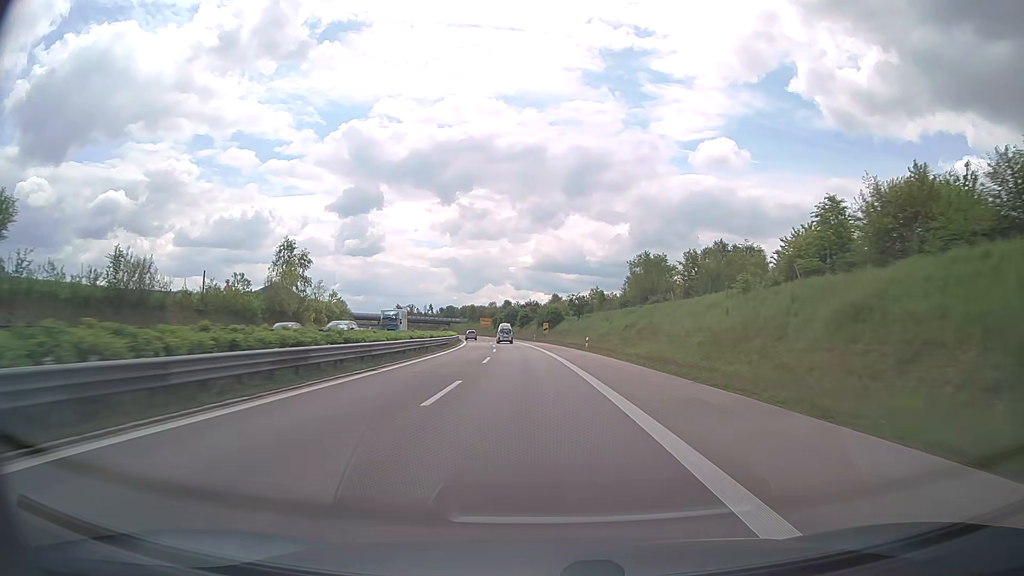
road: trunk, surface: asphalt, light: Day
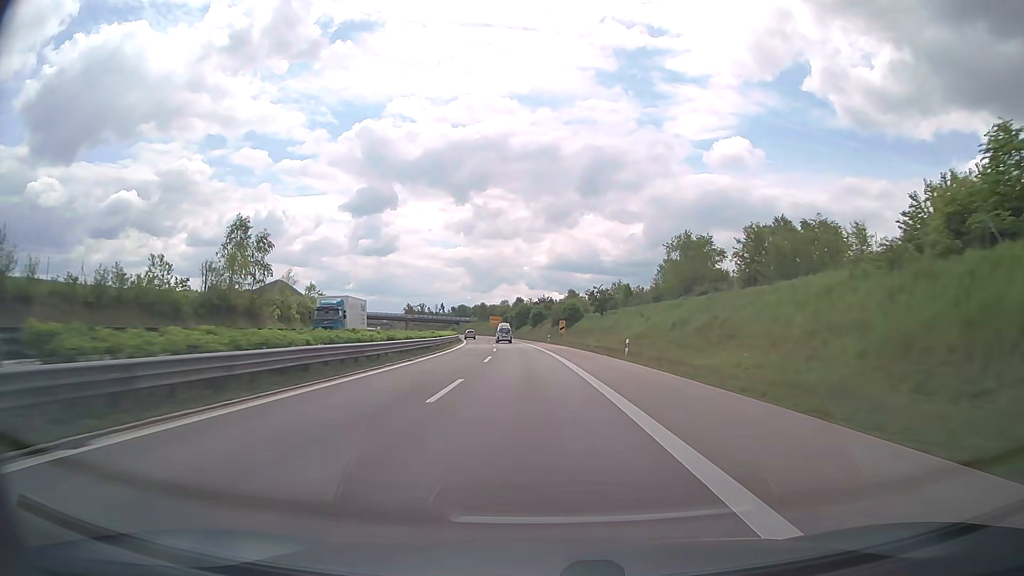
(-0.2, +17.4) m; -1°
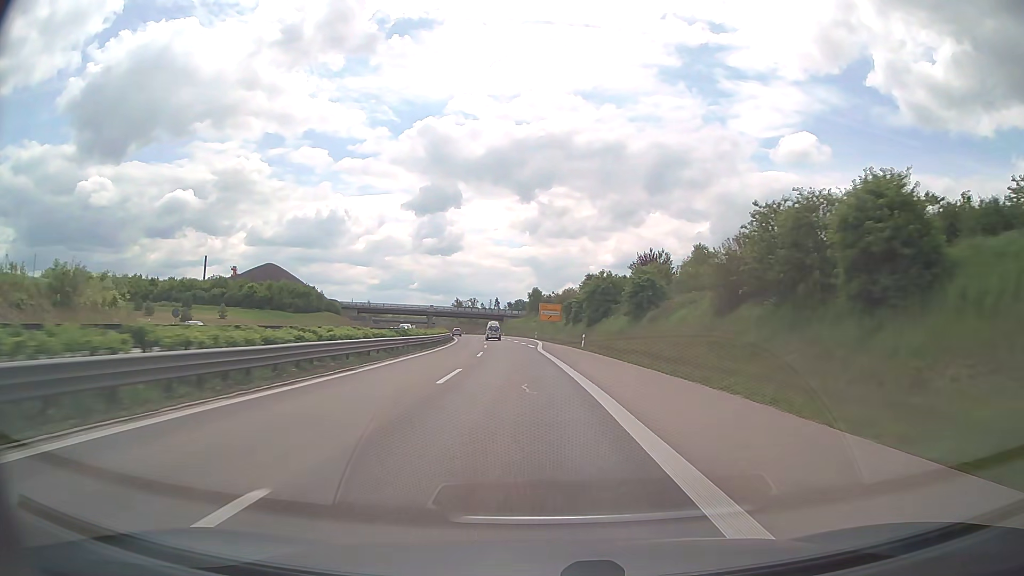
(-4.1, +85.4) m; -5°
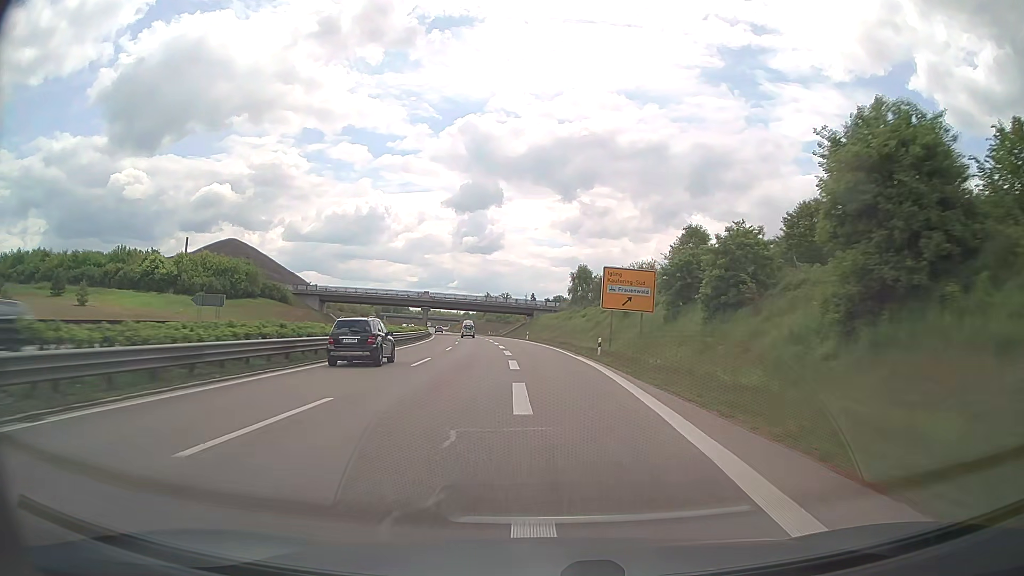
(-1.9, +64.3) m; -3°
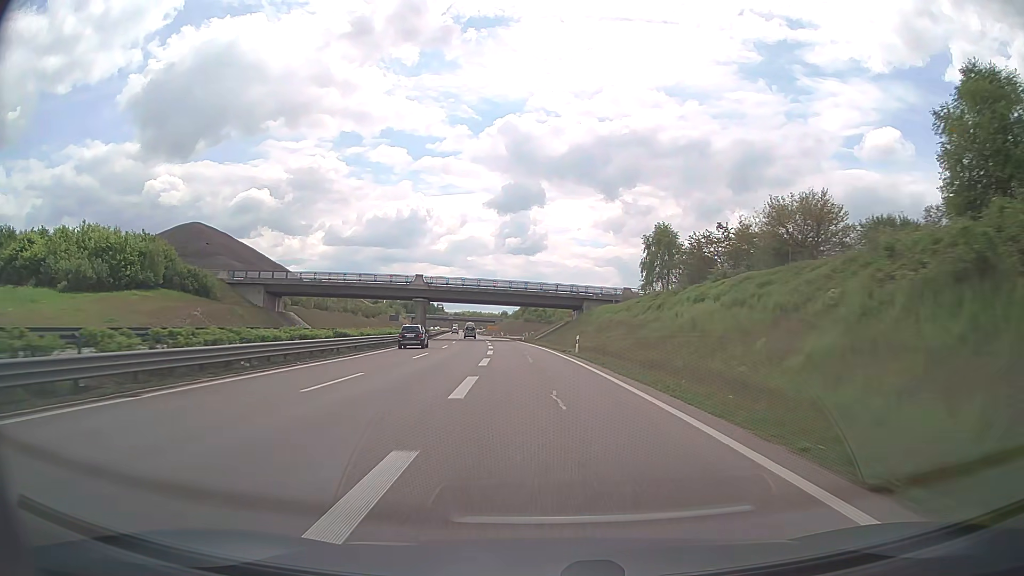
(-1.4, +45.4) m; -4°
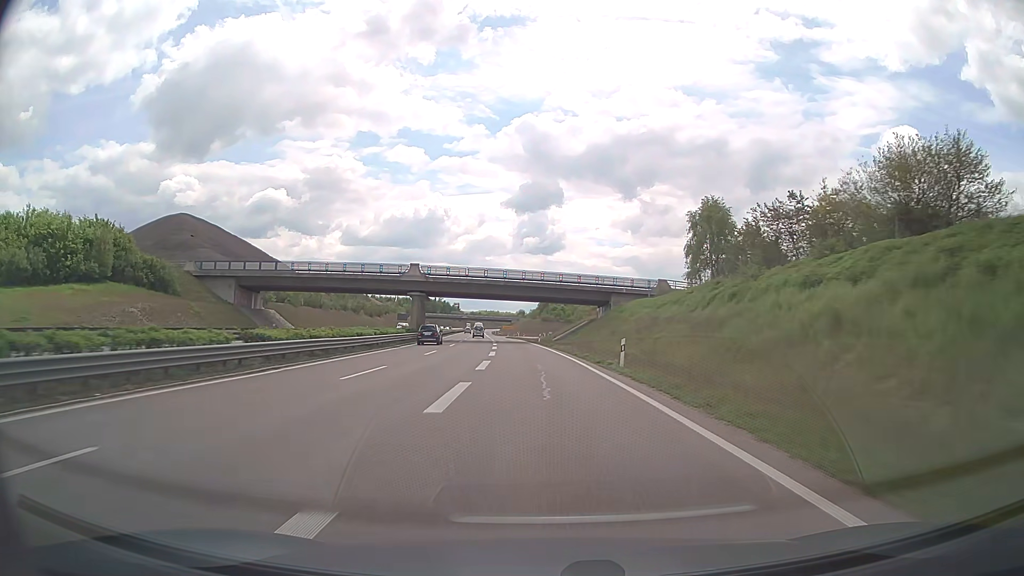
(-0.2, +14.3) m; -2°
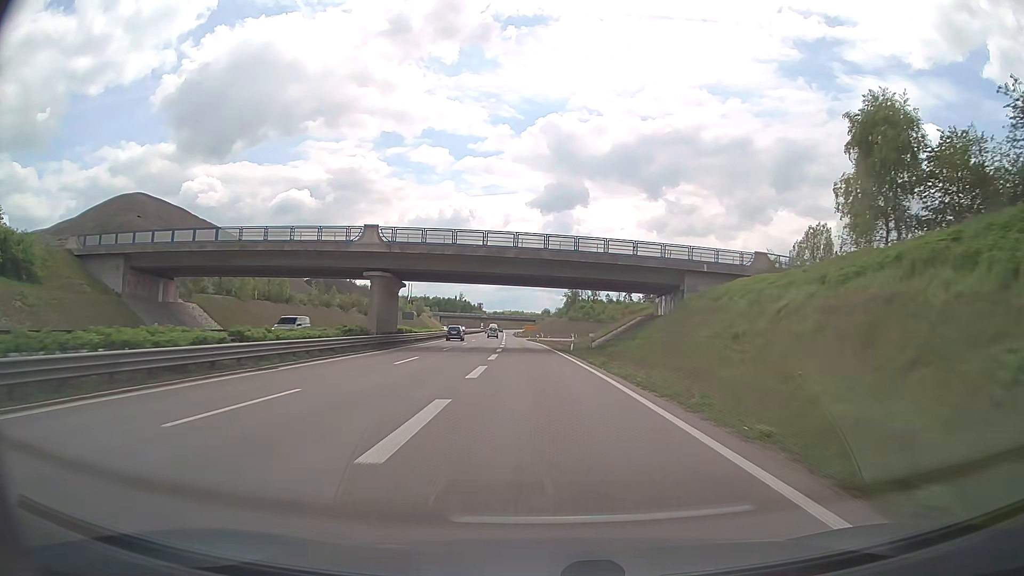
(-0.5, +27.7) m; -2°
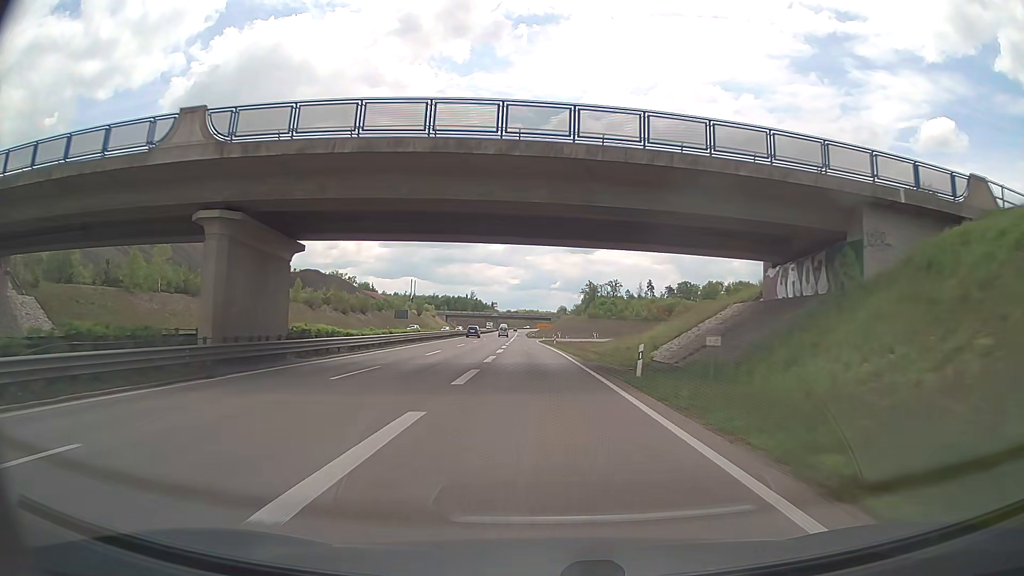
(-0.3, +26.2) m; -1°
(0, +10) (0, +20) (0, +30) (-1, +40) (-1, +50) (-2, +60) (-2, +70) (-2, +80) (-3, +90) (-3, +100) m
